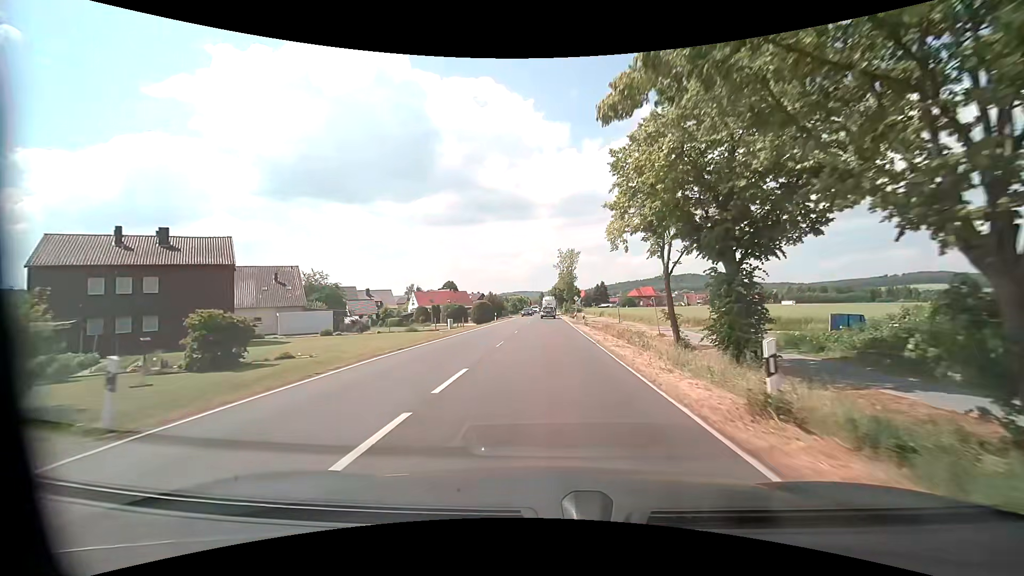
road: primary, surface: asphalt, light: Day
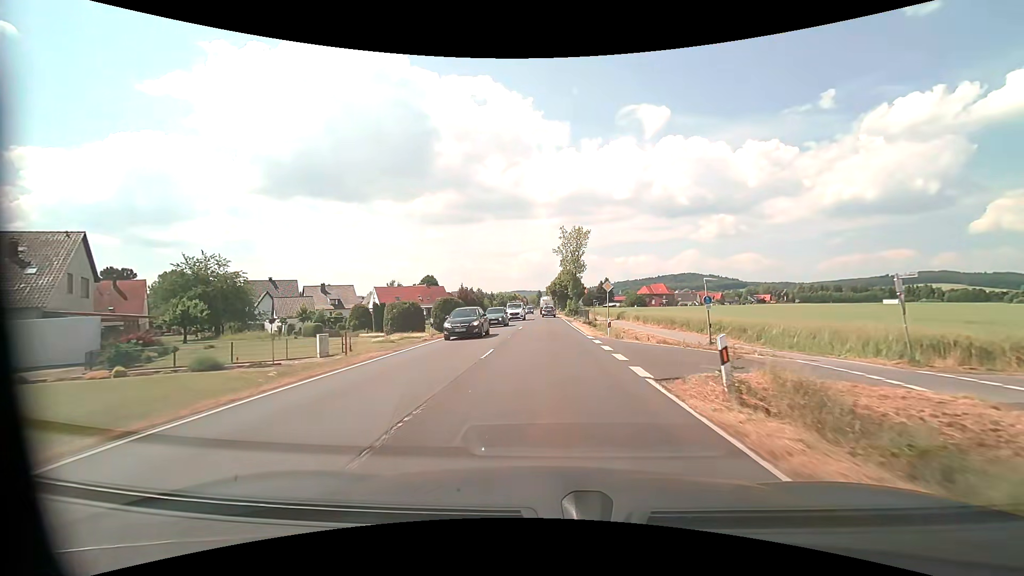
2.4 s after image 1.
(-0.1, +31.1) m; 0°
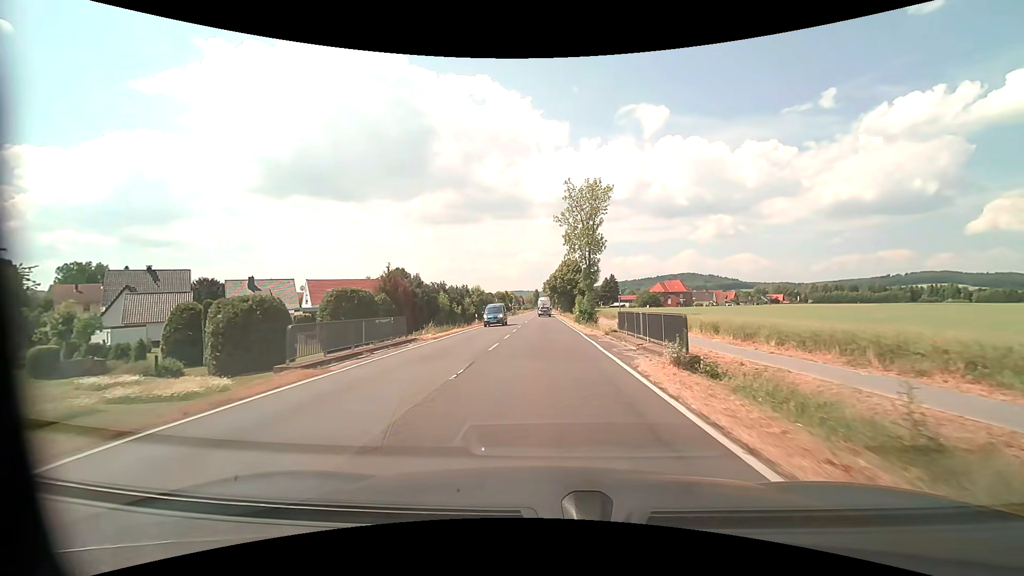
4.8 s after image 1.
(+0.1, +31.1) m; 0°
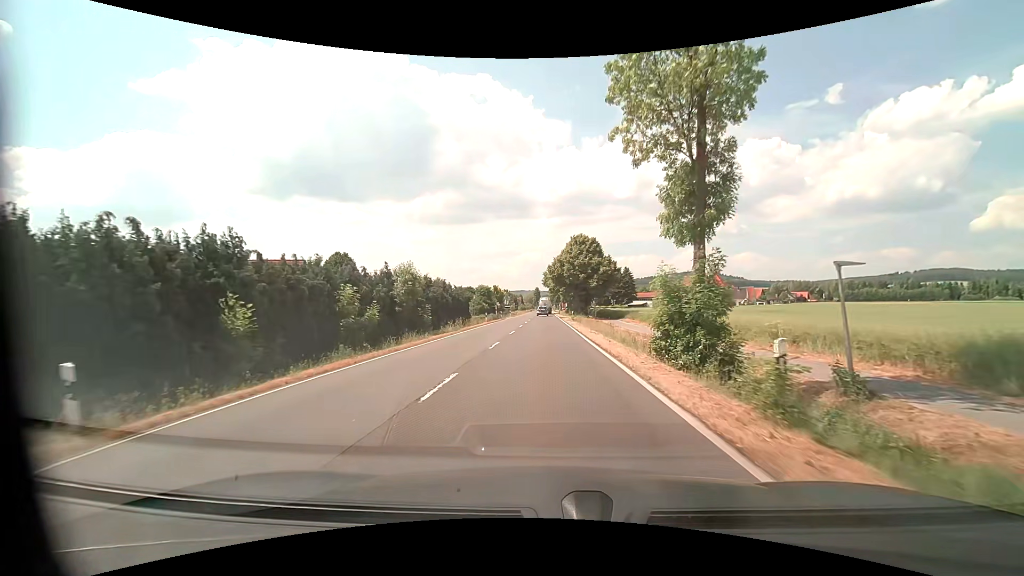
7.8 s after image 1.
(0.0, +38.8) m; 0°
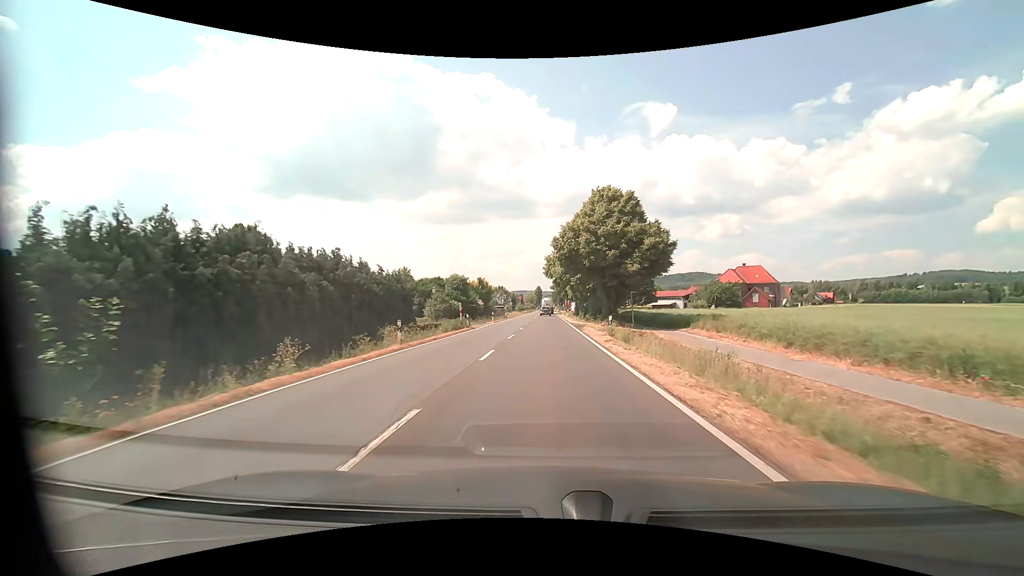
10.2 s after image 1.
(-0.2, +31.0) m; 0°
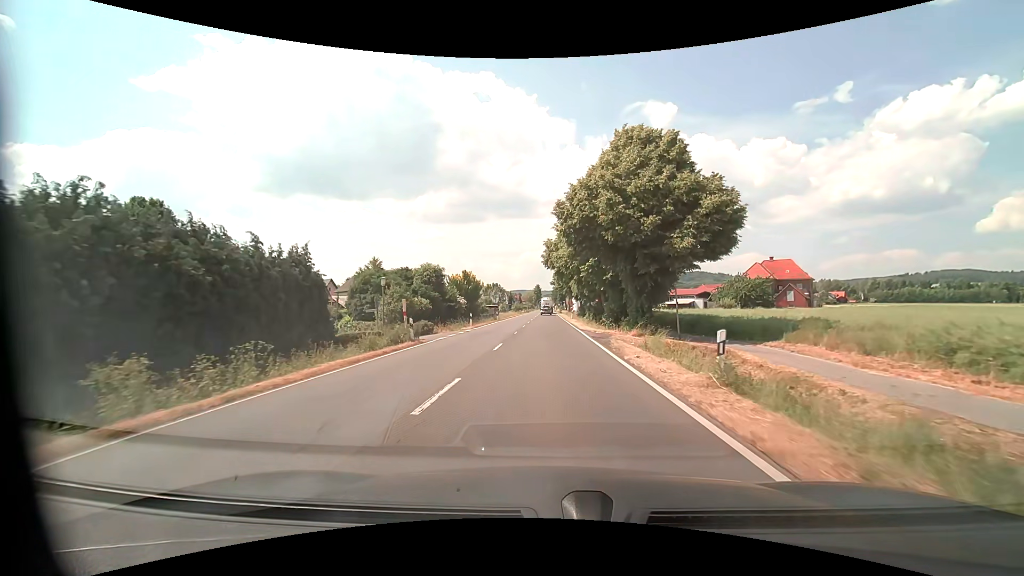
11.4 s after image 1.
(0.0, +15.5) m; 0°
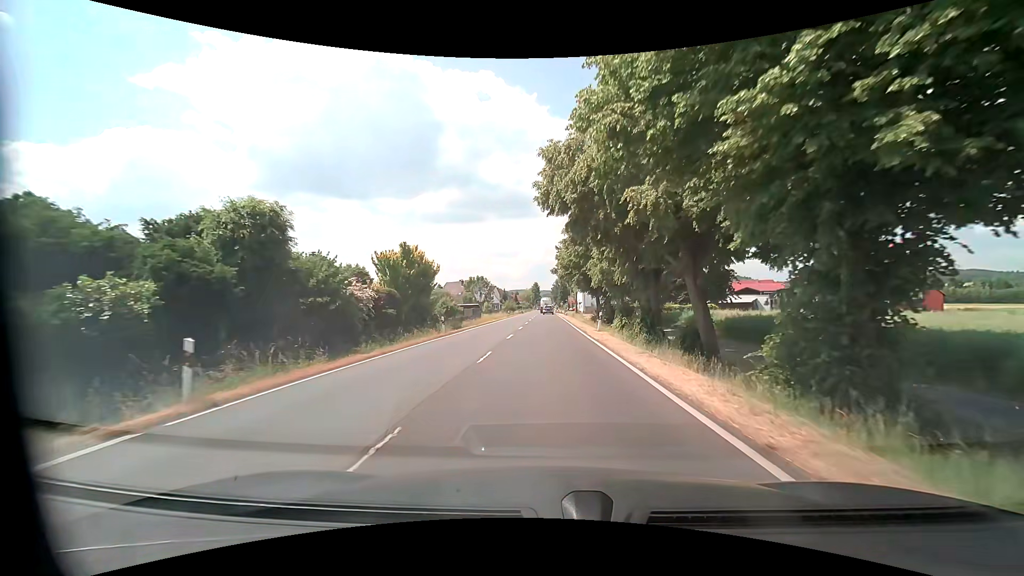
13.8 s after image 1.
(0.0, +31.2) m; 0°
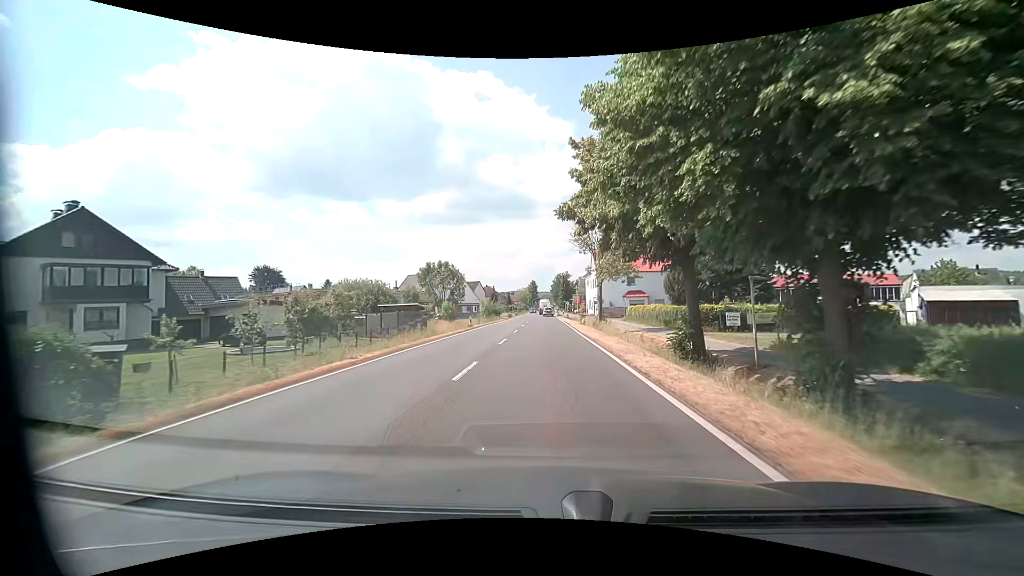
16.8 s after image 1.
(-0.1, +39.0) m; 0°
(0, +10) (0, +20) (0, +30) (0, +40) (0, +50) (0, +60) (0, +70) (0, +80) (0, +90) (0, +100) m
